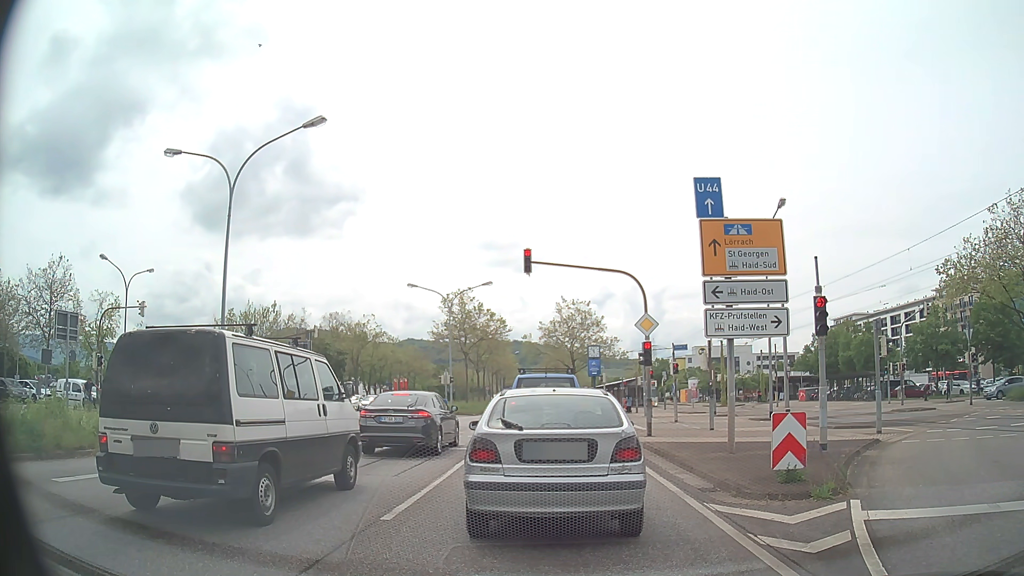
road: primary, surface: asphalt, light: Day
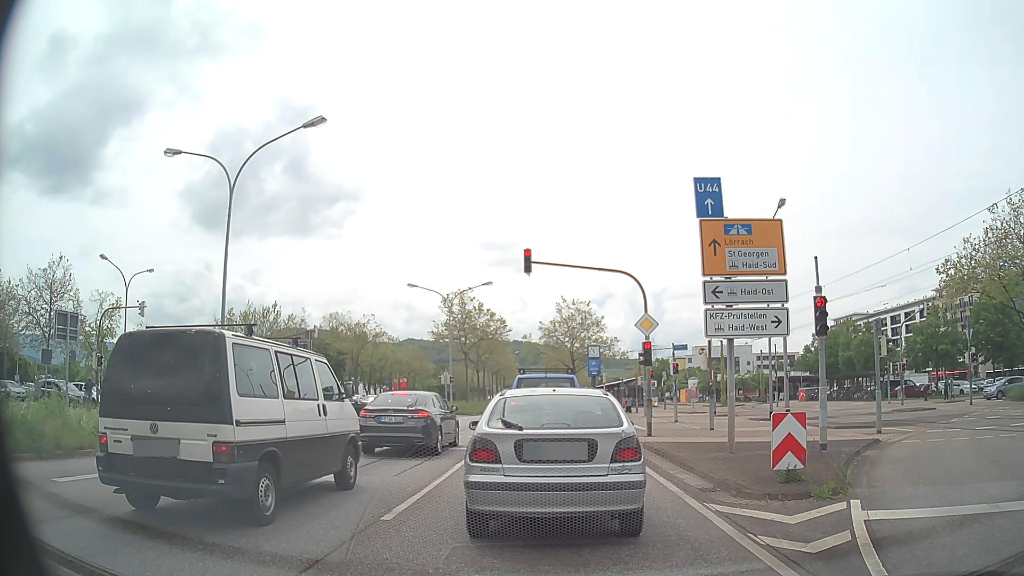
(0.0, 0.0) m; 0°
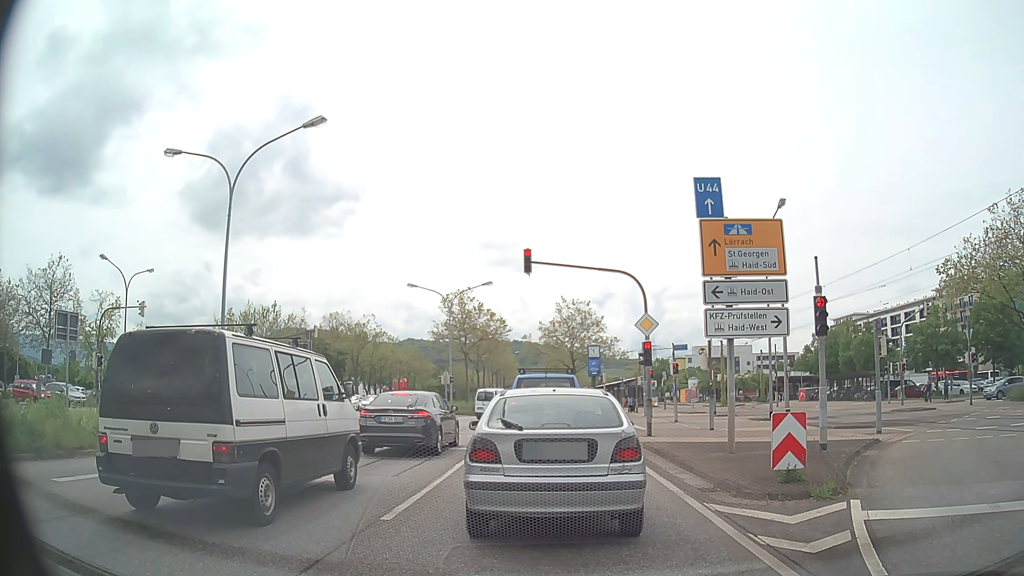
(0.0, 0.0) m; 0°
